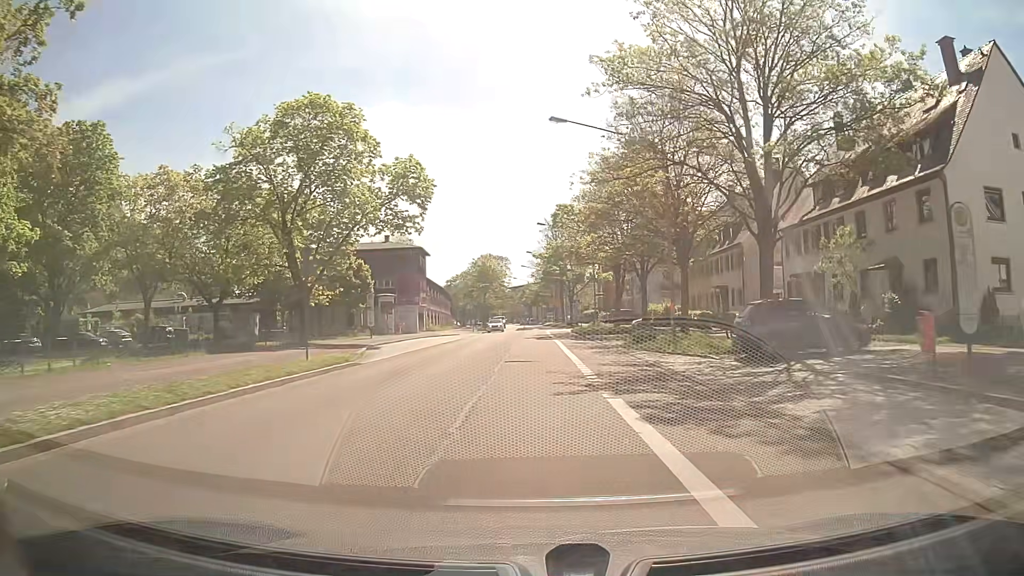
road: secondary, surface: asphalt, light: Day
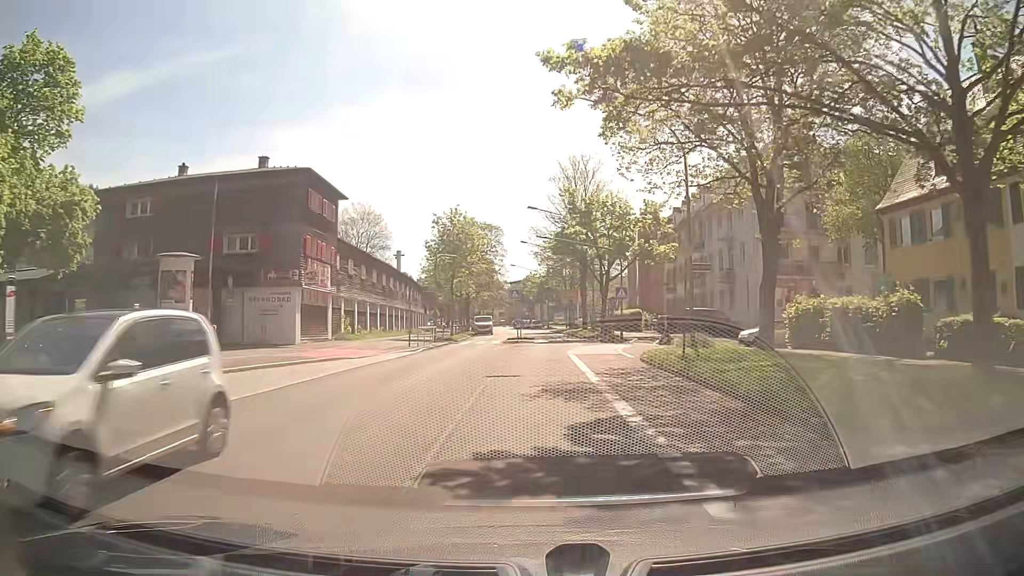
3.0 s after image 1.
(+0.1, +38.5) m; 0°
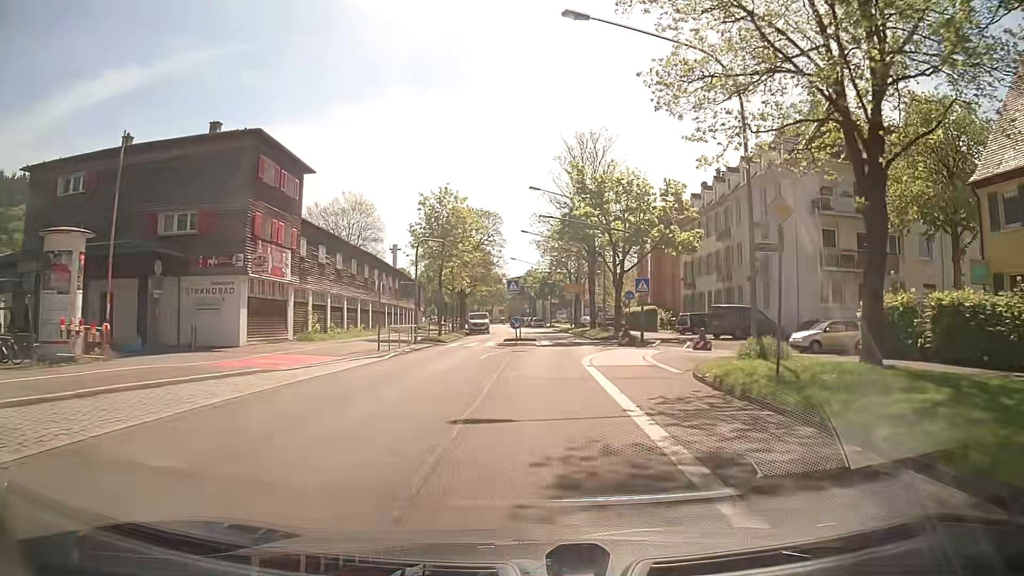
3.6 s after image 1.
(0.0, +7.3) m; -1°
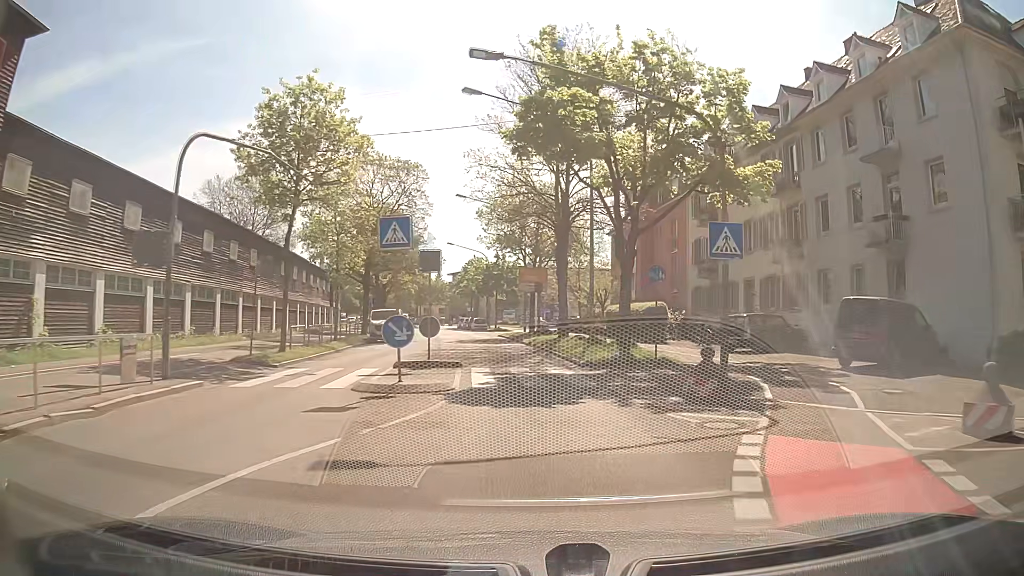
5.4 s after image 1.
(+0.8, +21.0) m; +5°
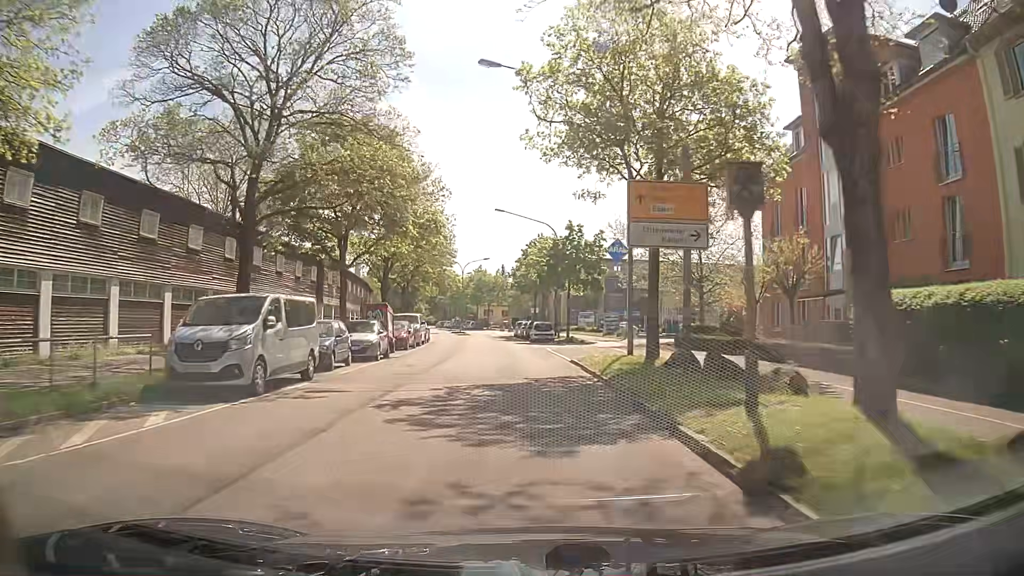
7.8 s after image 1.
(-0.7, +27.6) m; -6°
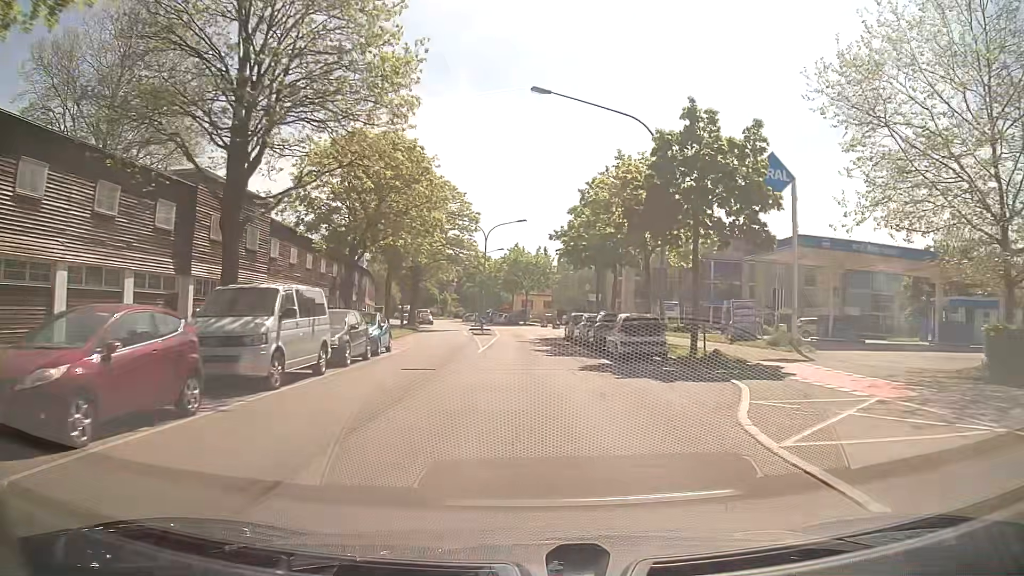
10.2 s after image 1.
(-0.8, +28.1) m; -3°
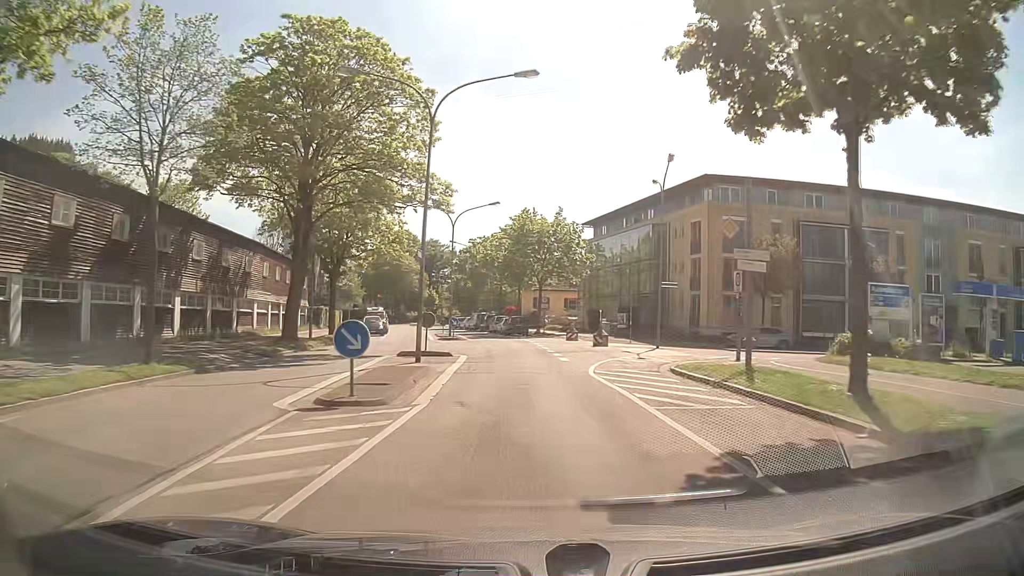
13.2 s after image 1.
(-0.4, +36.3) m; -1°
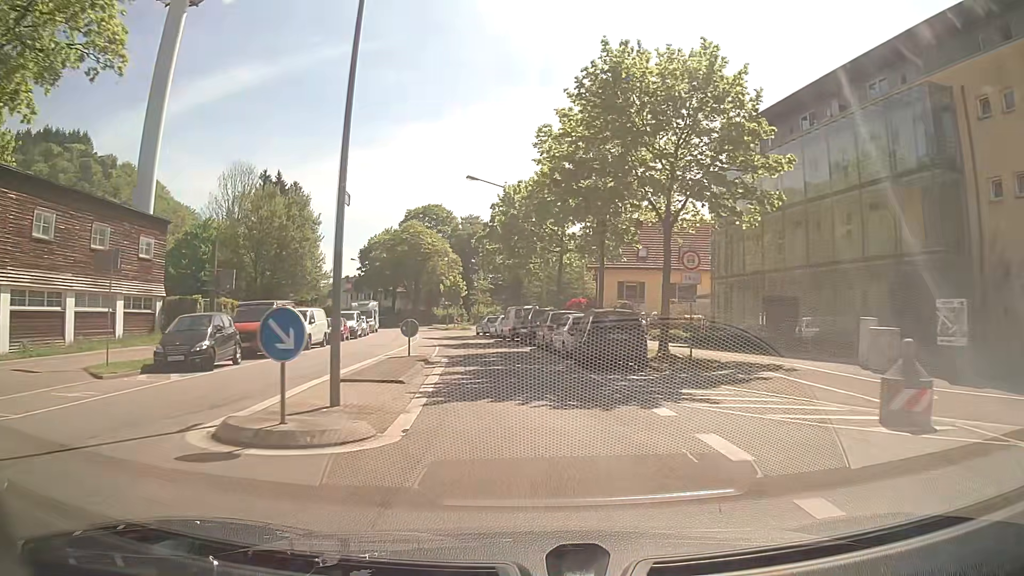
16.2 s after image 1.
(-2.0, +36.7) m; -6°
(0, +10) (-1, +20) (-2, +30) (-3, +40) (-5, +50) (-8, +59) (-11, +69) (-14, +78) (-18, +87) (-22, +96) m
